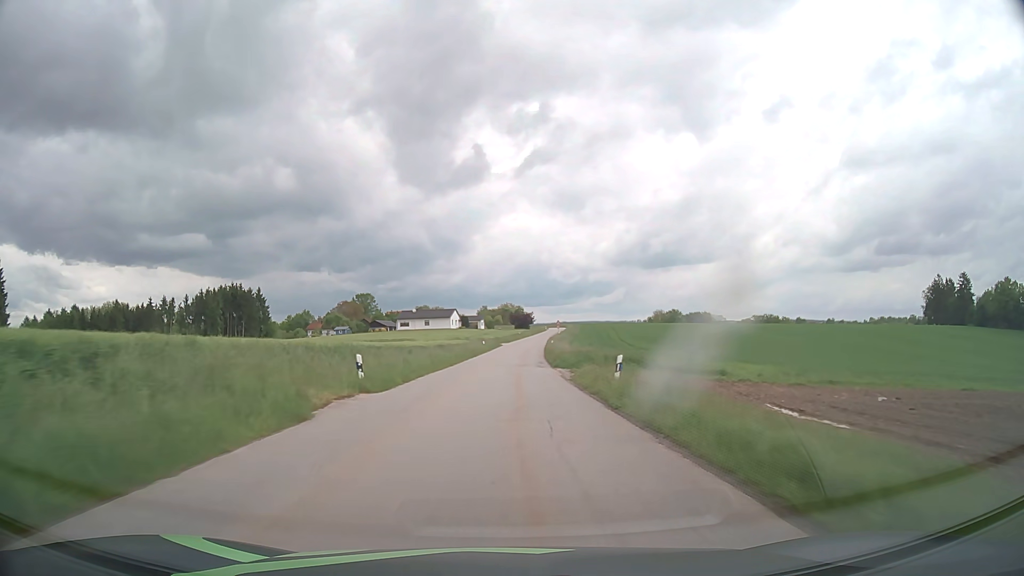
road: tertiary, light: Day
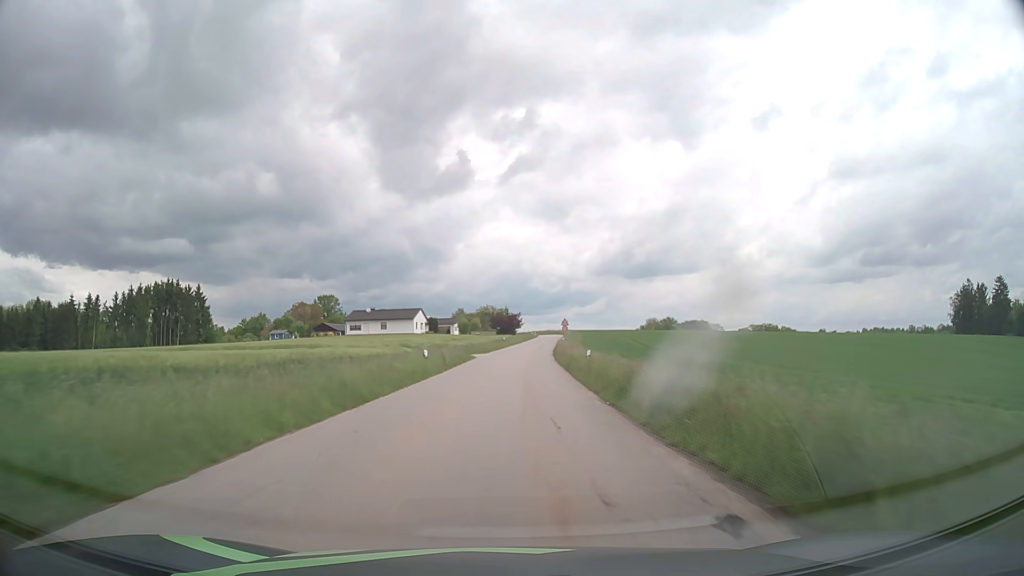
(+0.3, +38.7) m; +1°
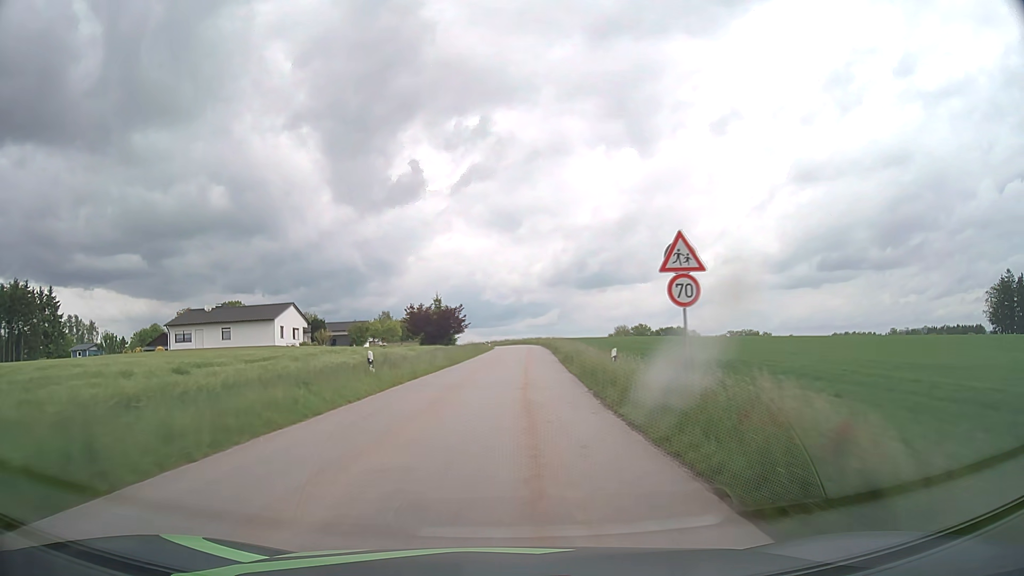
(+2.4, +58.8) m; +4°
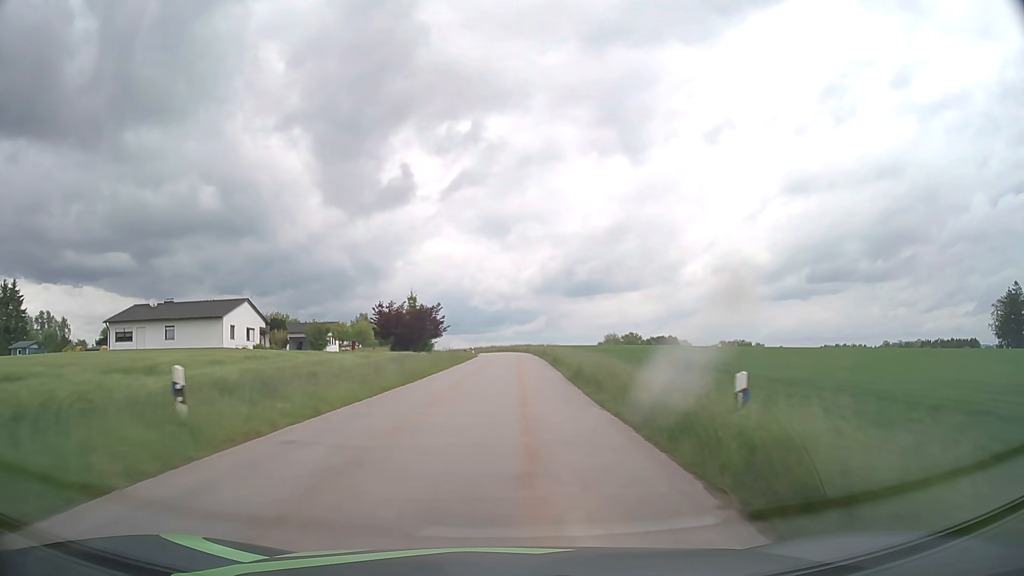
(+0.1, +11.2) m; +1°
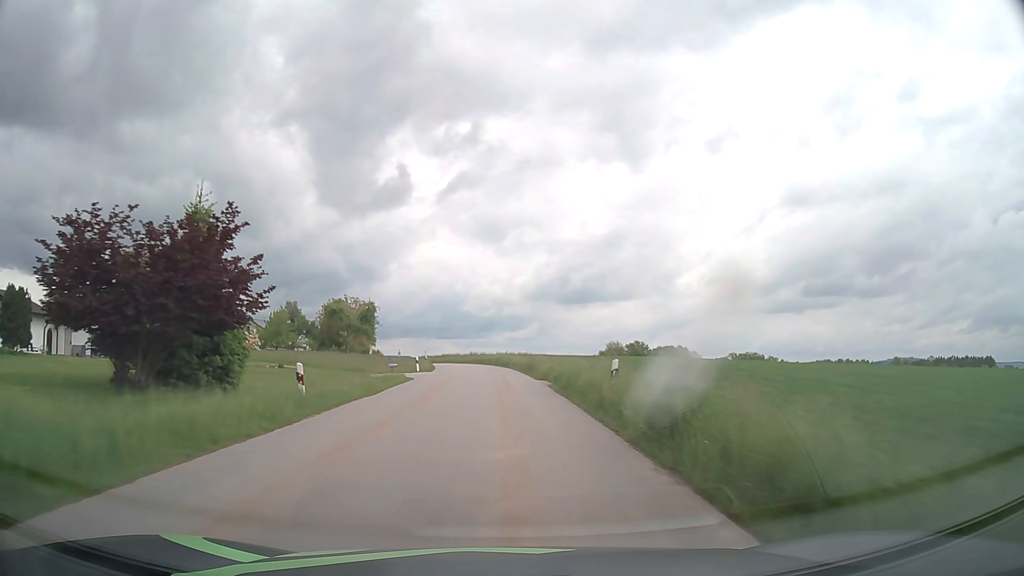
(+1.1, +43.5) m; +1°
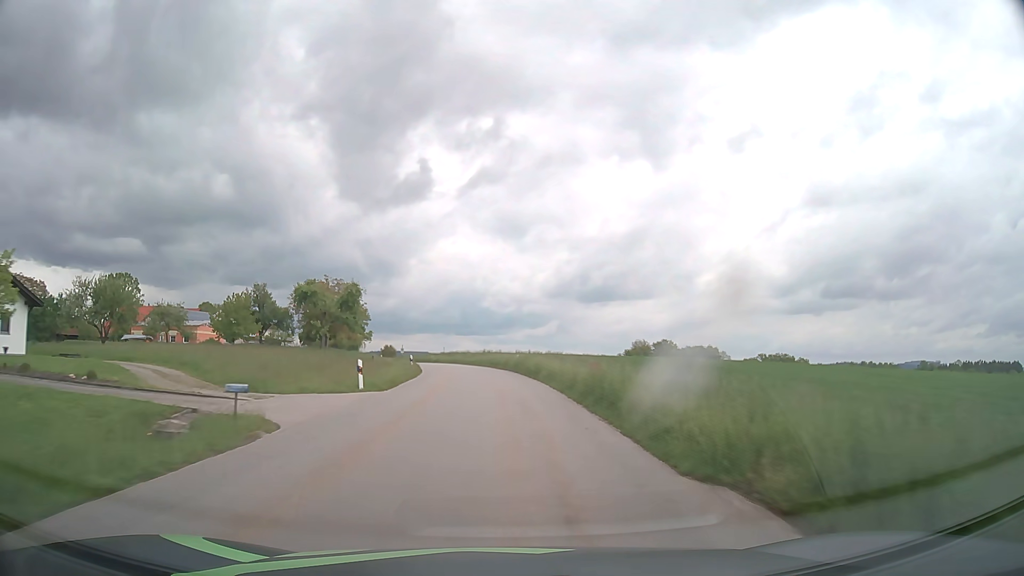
(-0.3, +21.4) m; -2°
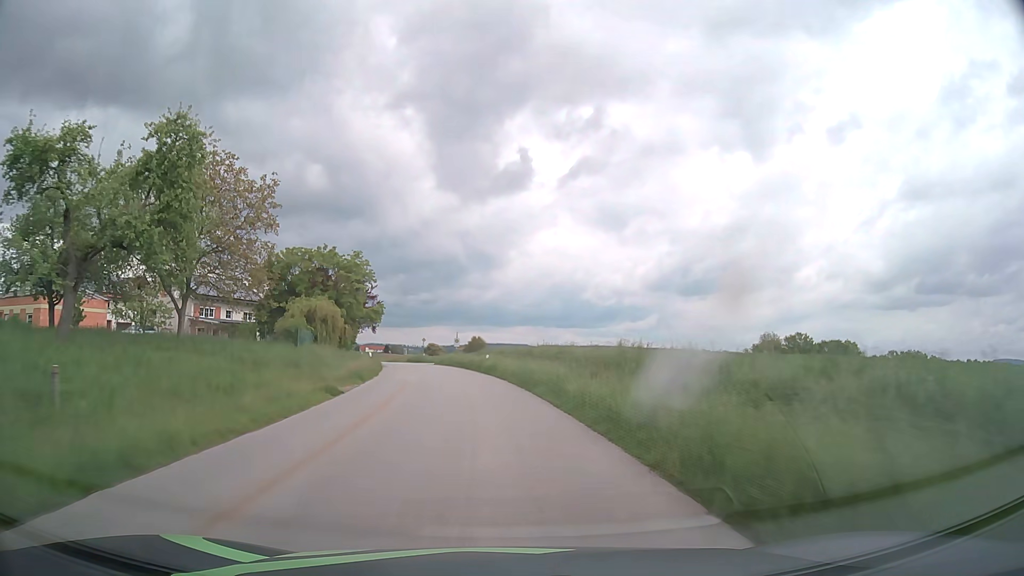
(-2.9, +53.7) m; -8°
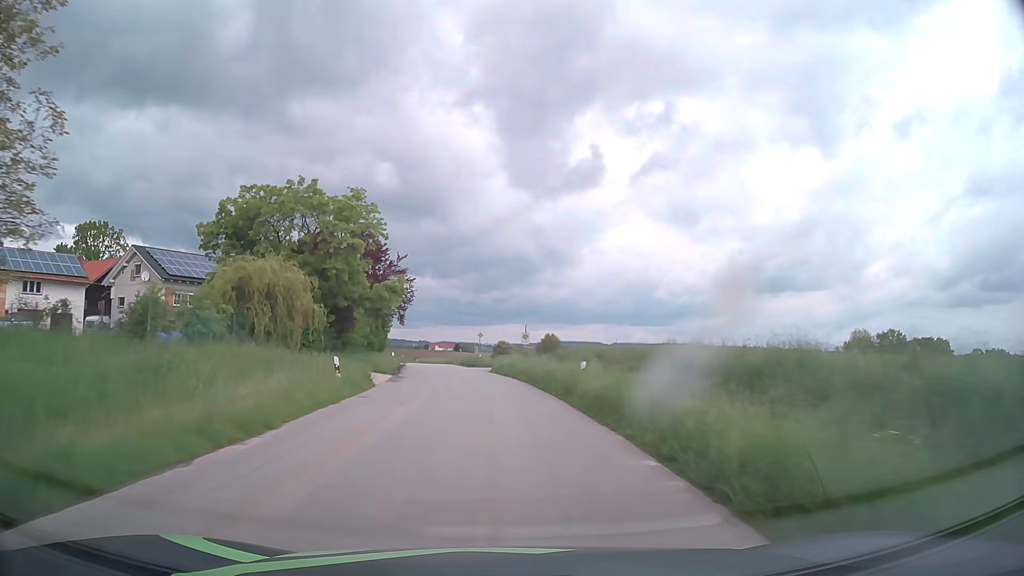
(-1.1, +21.6) m; -6°
(0, +10) (-1, +20) (-2, +30) (-3, +40) (-5, +50) (-6, +60) (-8, +70) (-9, +79) (-10, +89) (-12, +99) m
